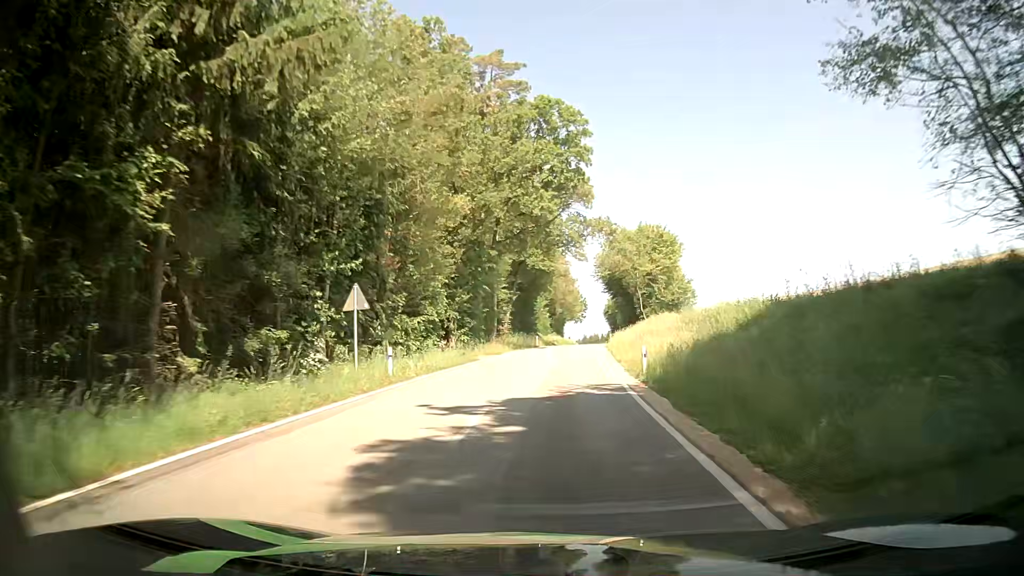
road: tertiary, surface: asphalt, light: Day
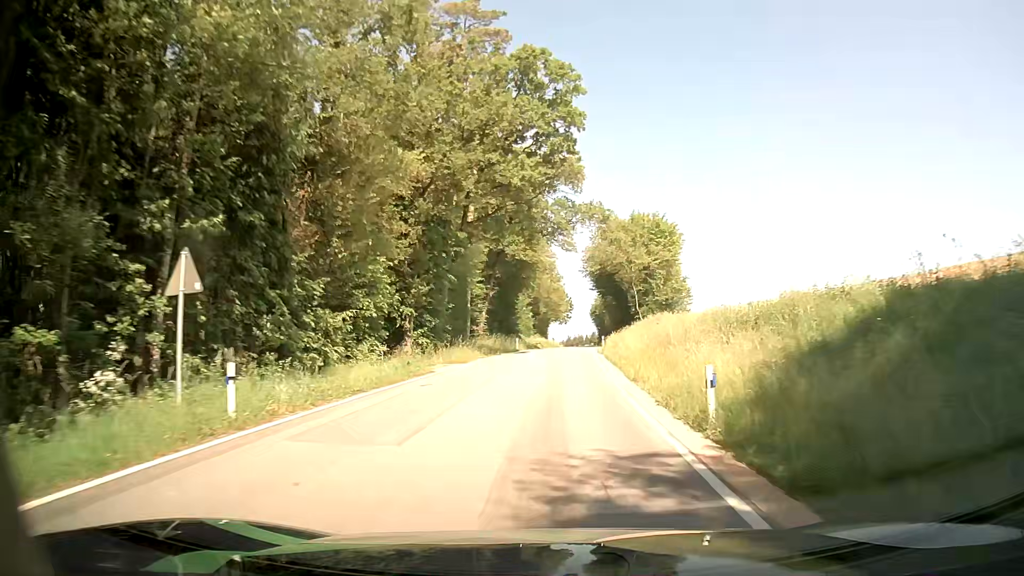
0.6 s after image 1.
(0.0, +8.8) m; +2°
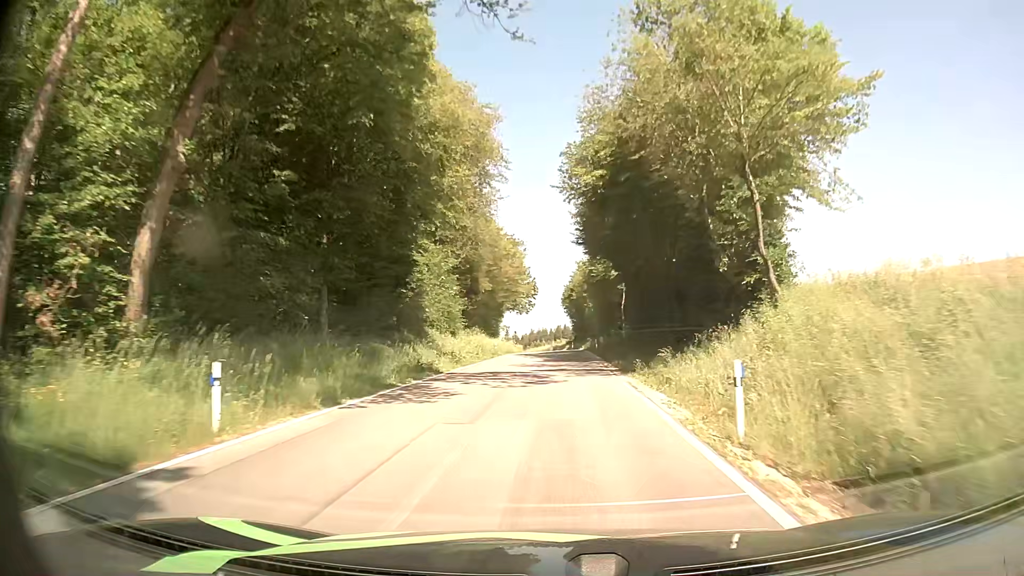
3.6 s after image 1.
(+1.2, +44.6) m; +2°
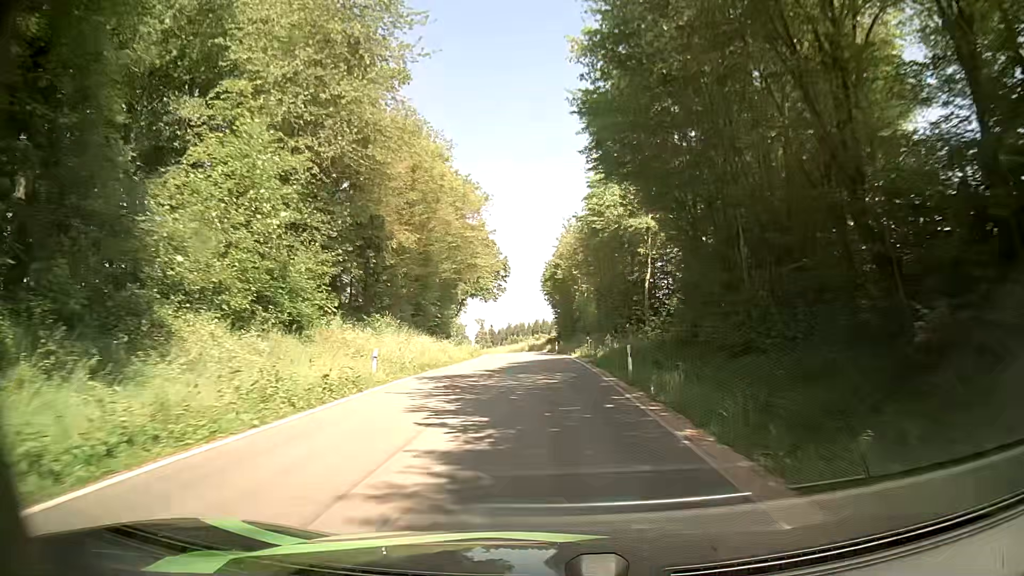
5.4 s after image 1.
(+0.5, +27.6) m; +2°
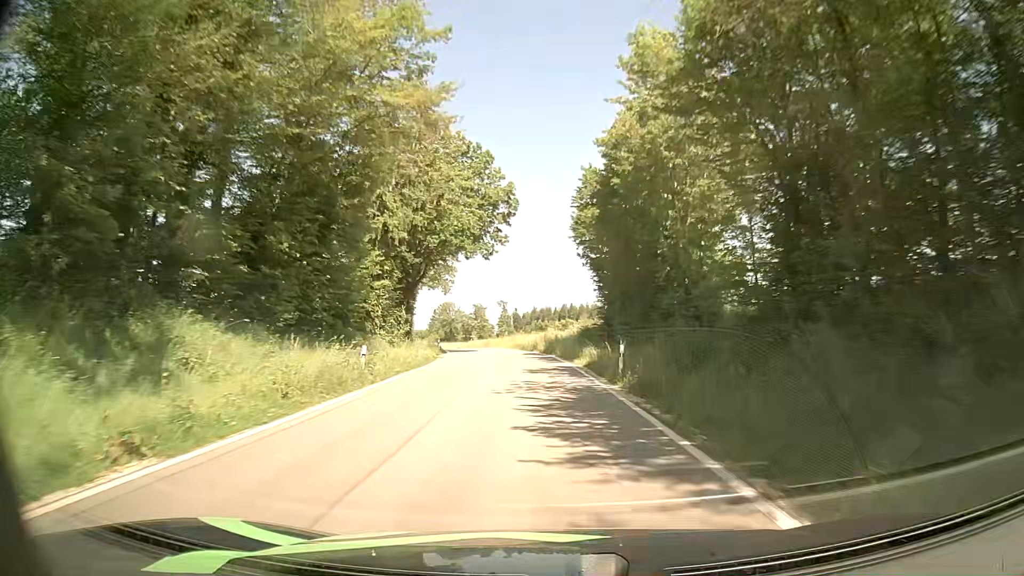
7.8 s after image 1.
(-0.2, +38.5) m; -2°
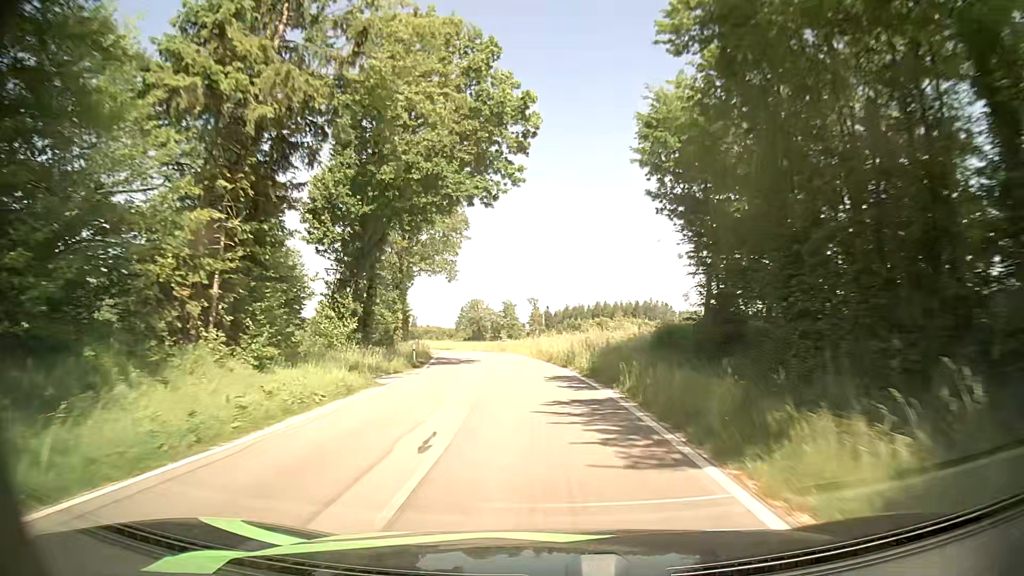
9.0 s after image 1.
(-0.4, +19.8) m; -2°
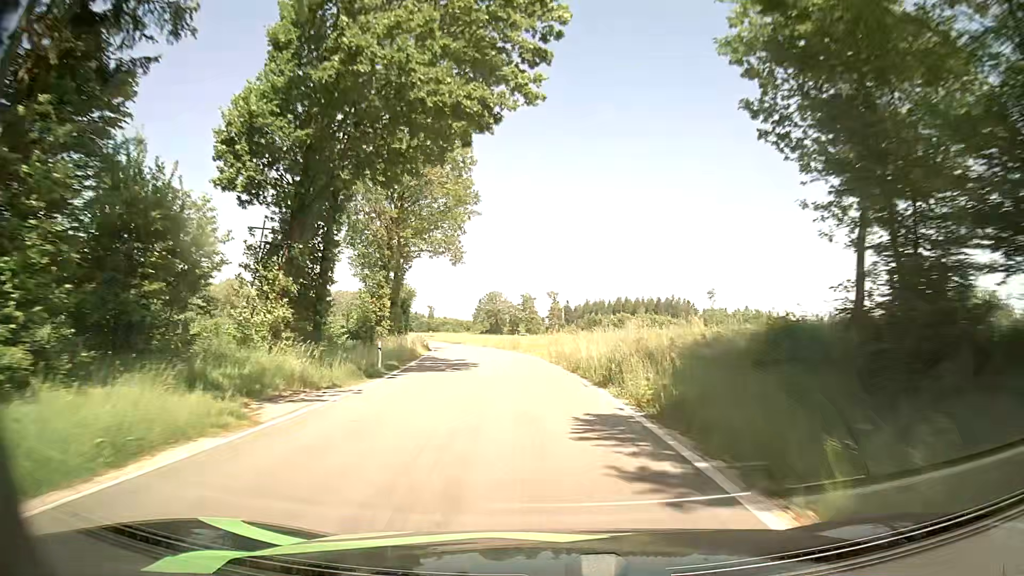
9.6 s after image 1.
(-0.2, +9.9) m; -2°
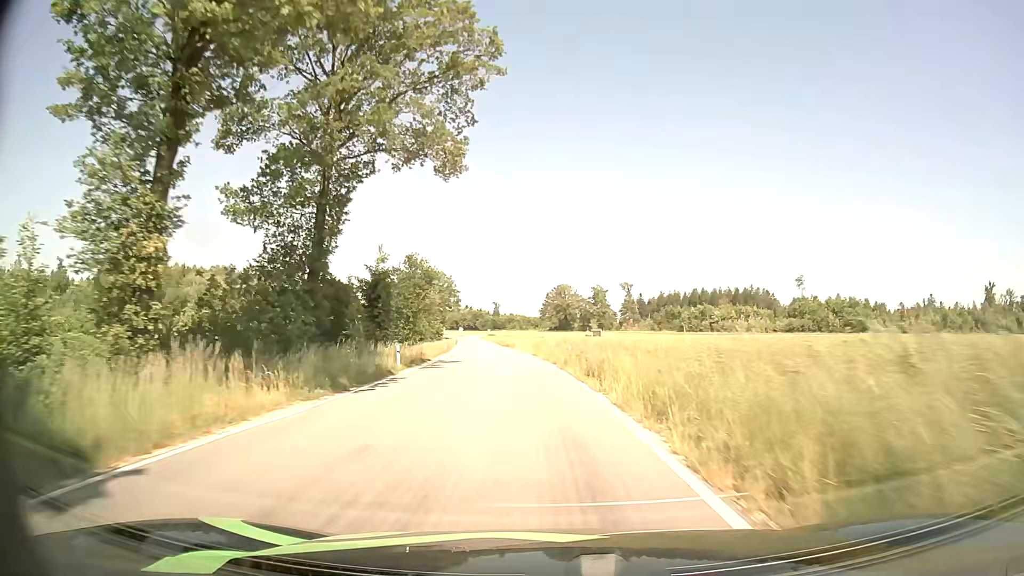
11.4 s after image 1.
(-1.5, +30.3) m; -6°
(0, +10) (-1, +20) (-1, +30) (-2, +40) (-3, +50) (-4, +60) (-6, +70) (-7, +80) (-8, +90) (-9, +100) m
